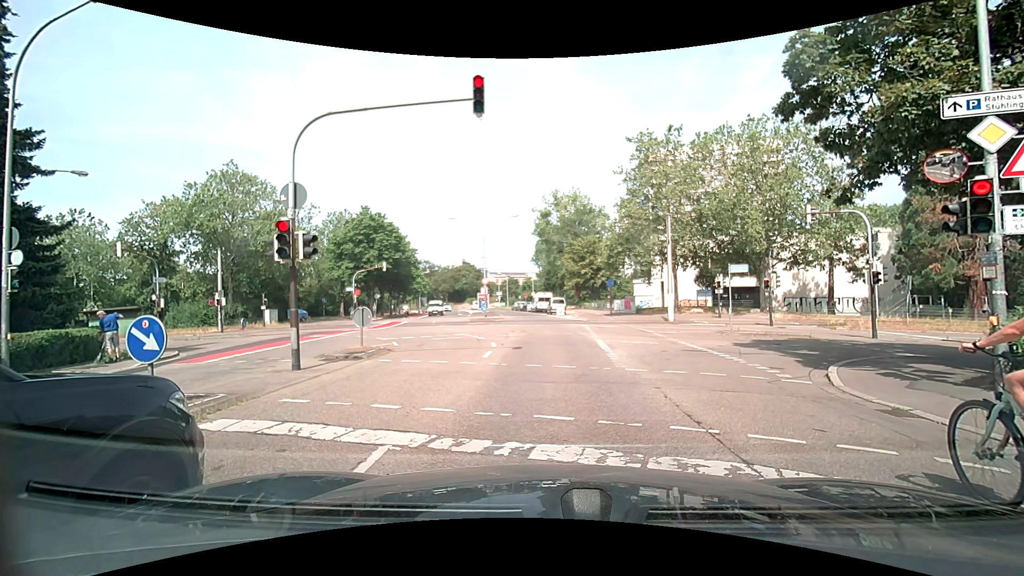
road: residential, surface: asphalt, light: Day
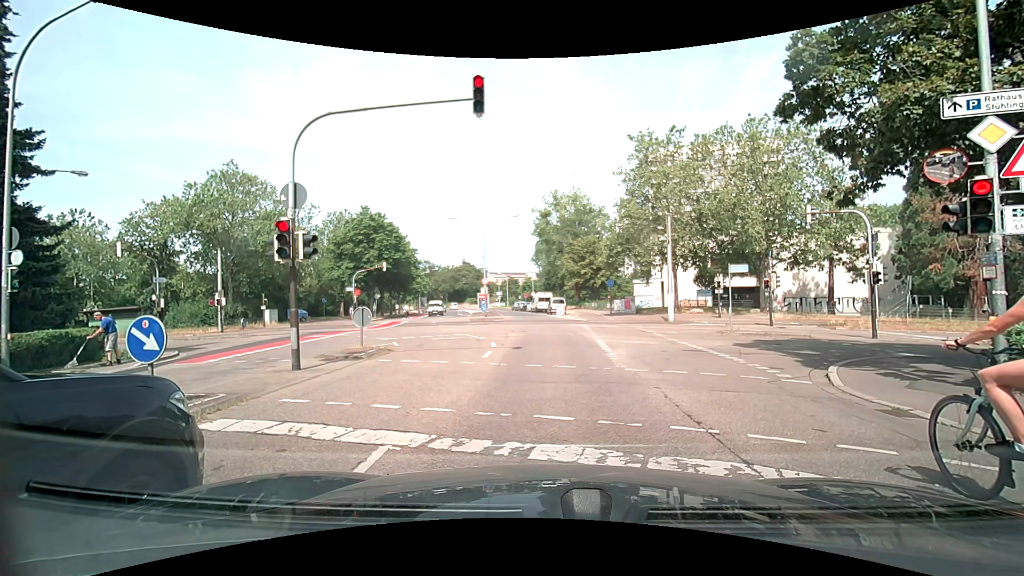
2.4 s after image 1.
(0.0, 0.0) m; 0°
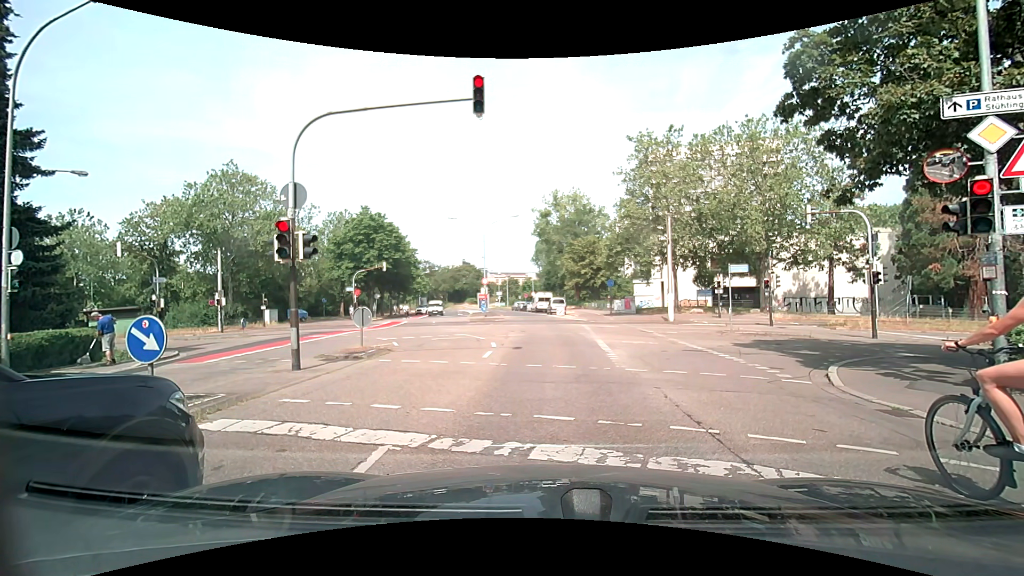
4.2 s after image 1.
(0.0, 0.0) m; 0°
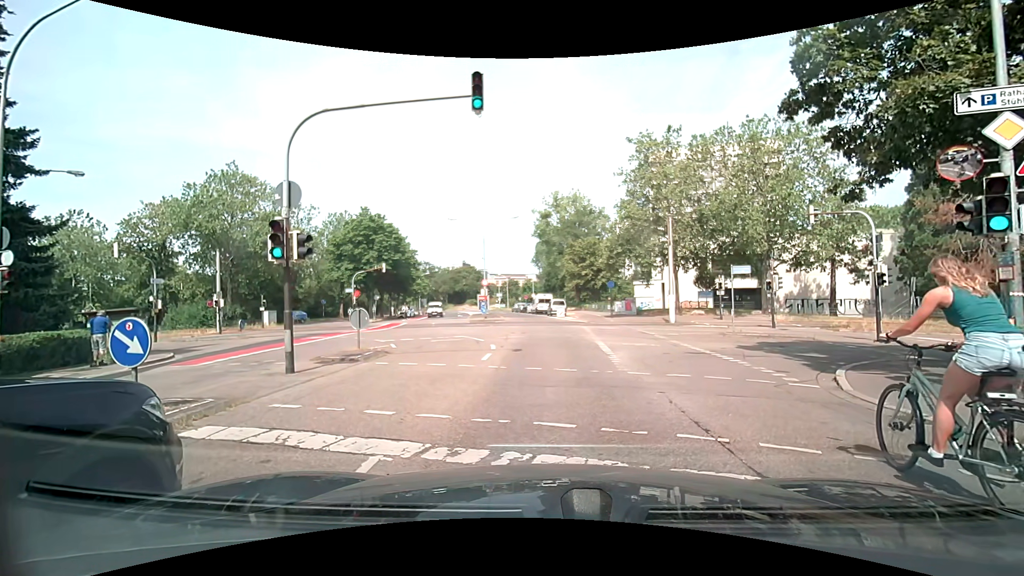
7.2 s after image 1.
(0.0, +0.3) m; 0°
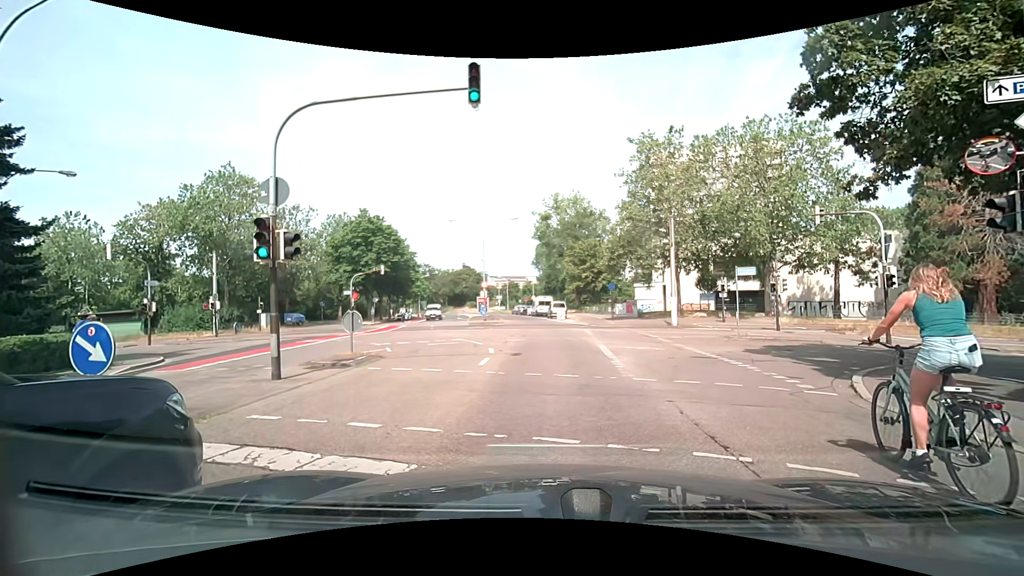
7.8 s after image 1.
(0.0, +0.6) m; -1°
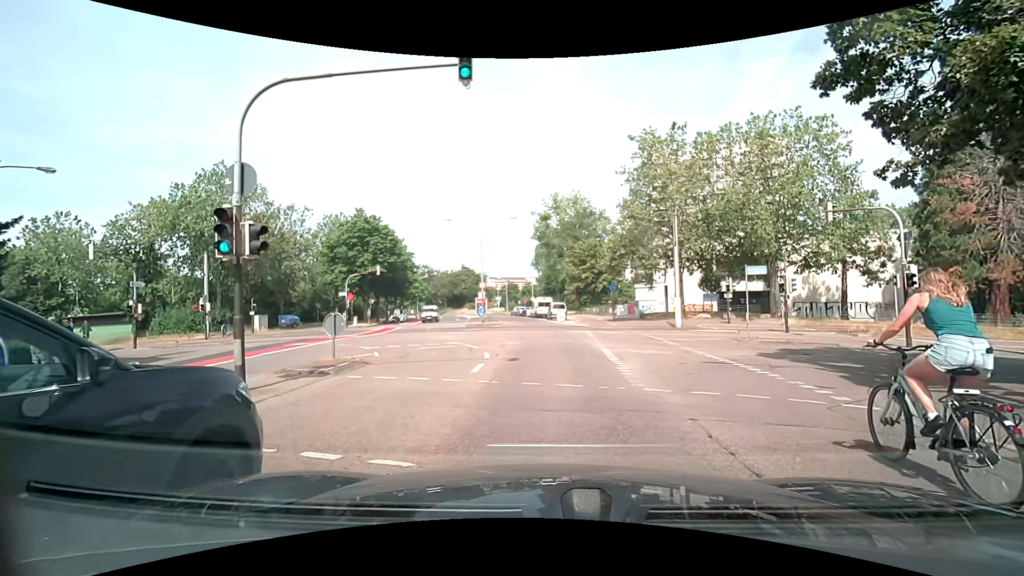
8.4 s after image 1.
(0.0, +1.3) m; -1°
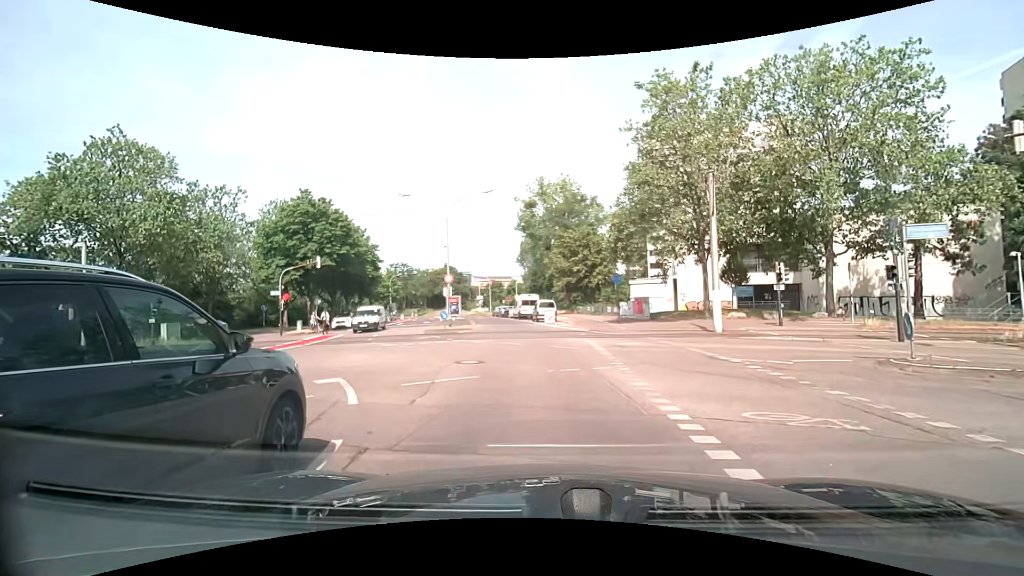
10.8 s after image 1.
(+0.3, +10.4) m; +3°
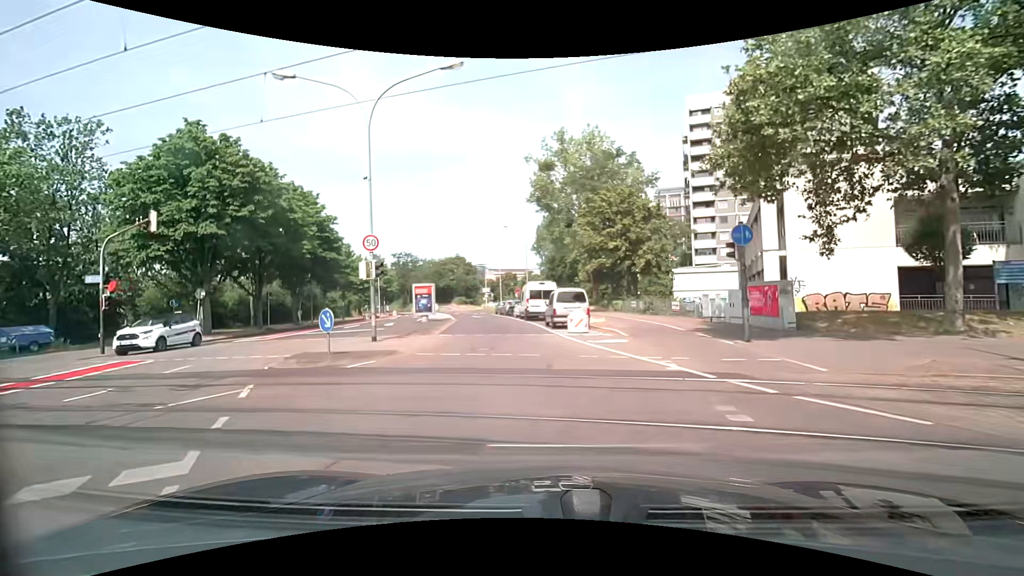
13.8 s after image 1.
(0.0, +18.6) m; -1°
